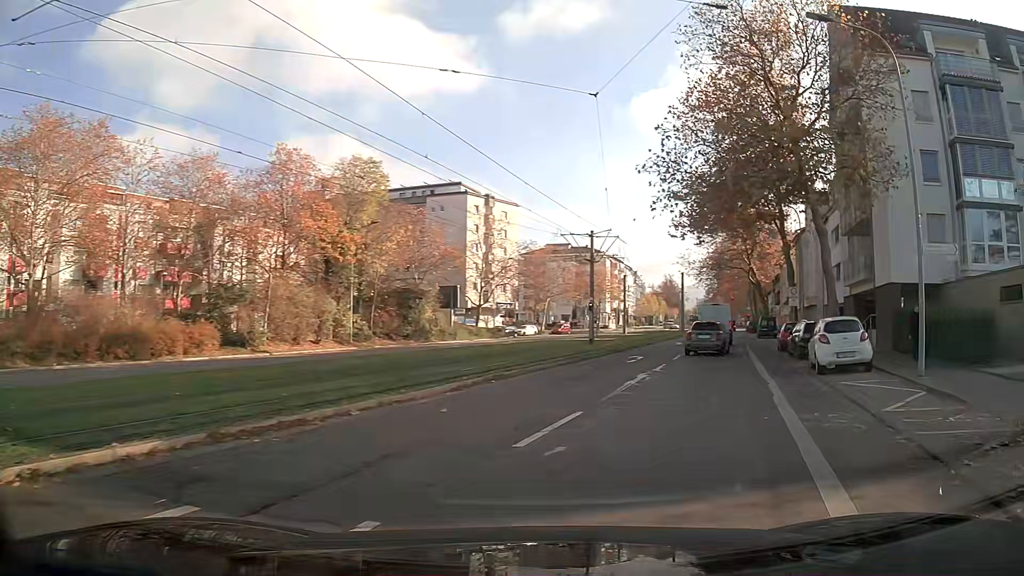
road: tertiary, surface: asphalt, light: Day
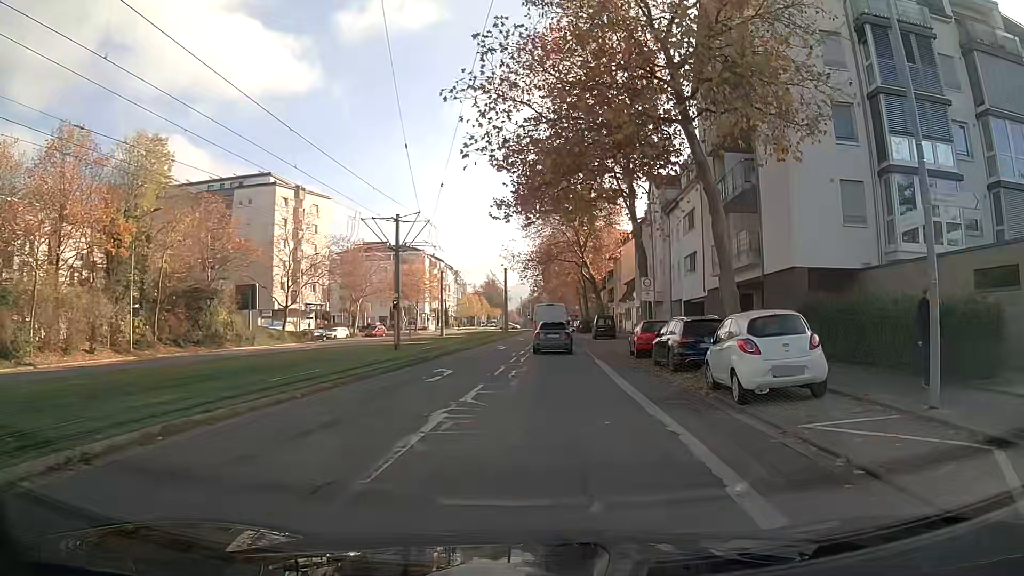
(+0.9, +7.4) m; +11°
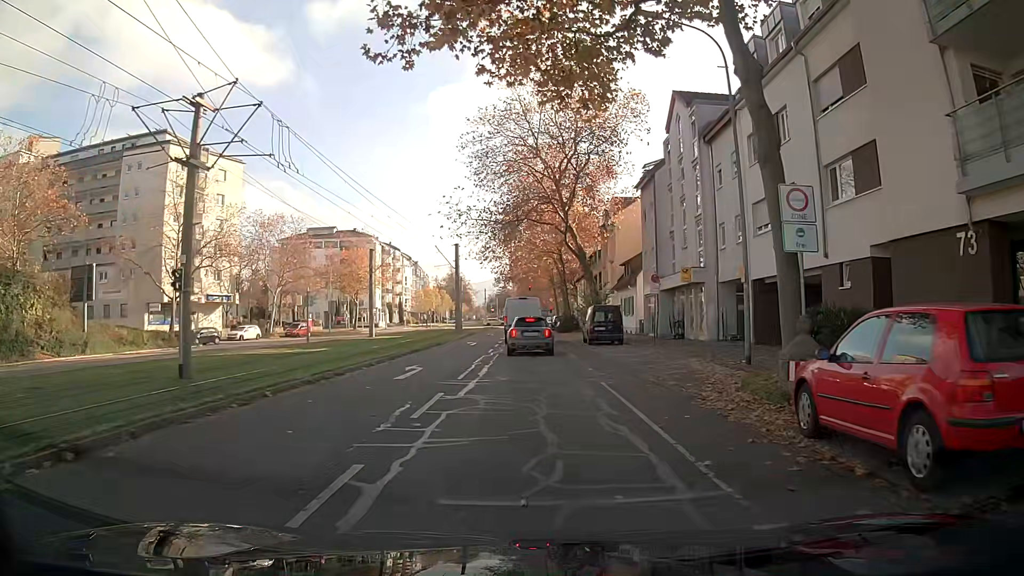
(+0.5, +20.6) m; +2°
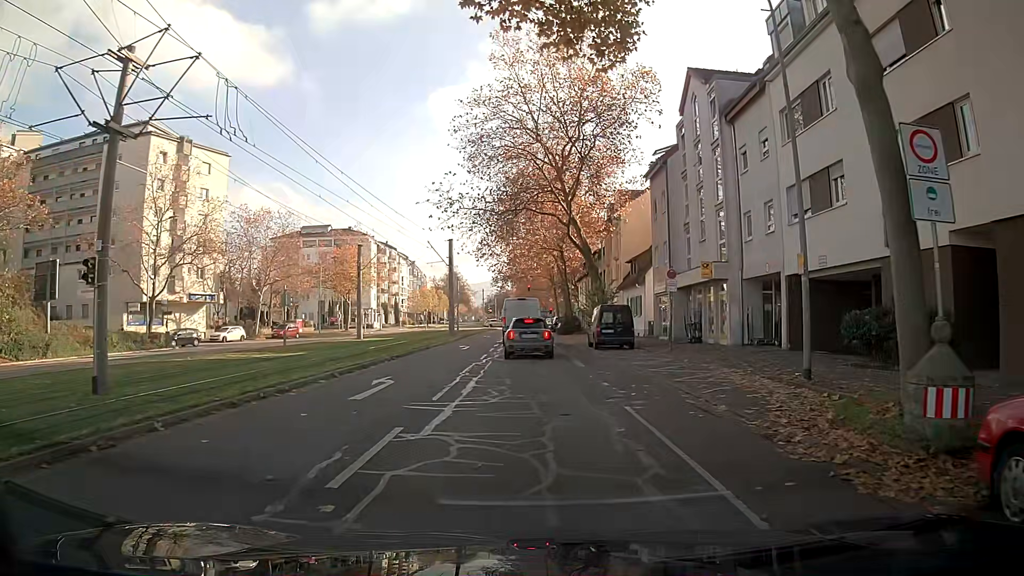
(0.0, +3.8) m; 0°
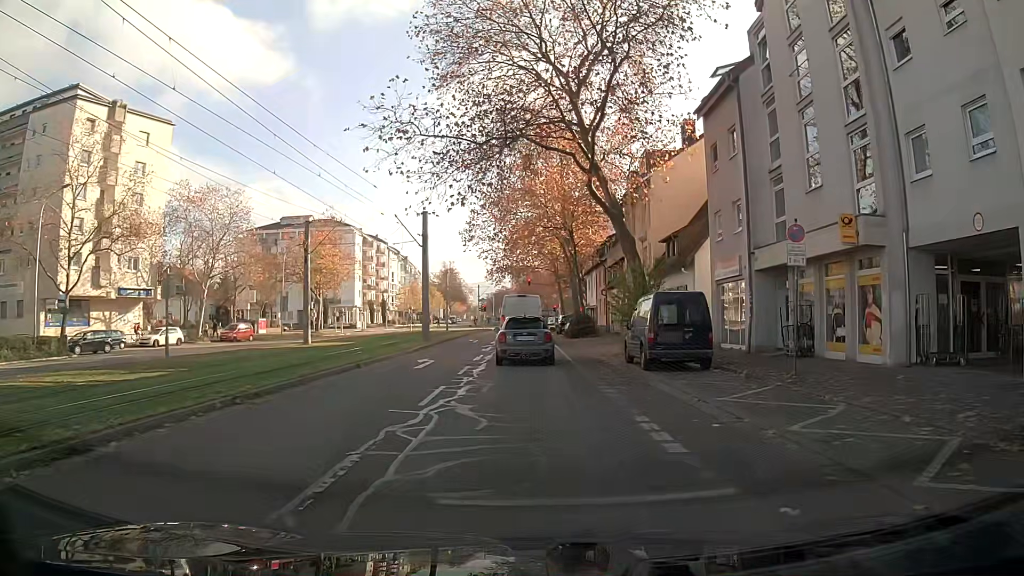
(0.0, +12.8) m; -1°
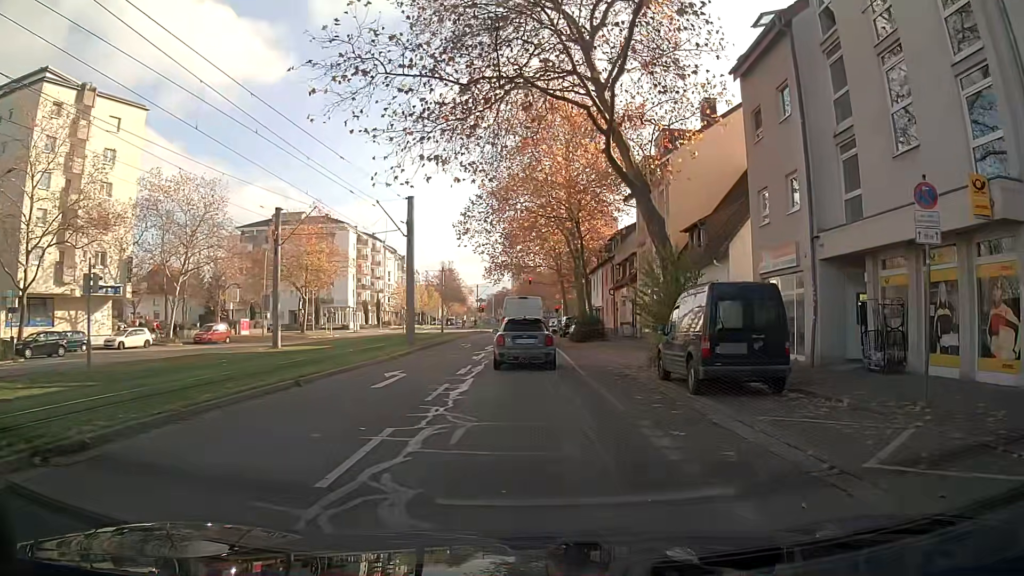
(0.0, +5.2) m; +1°
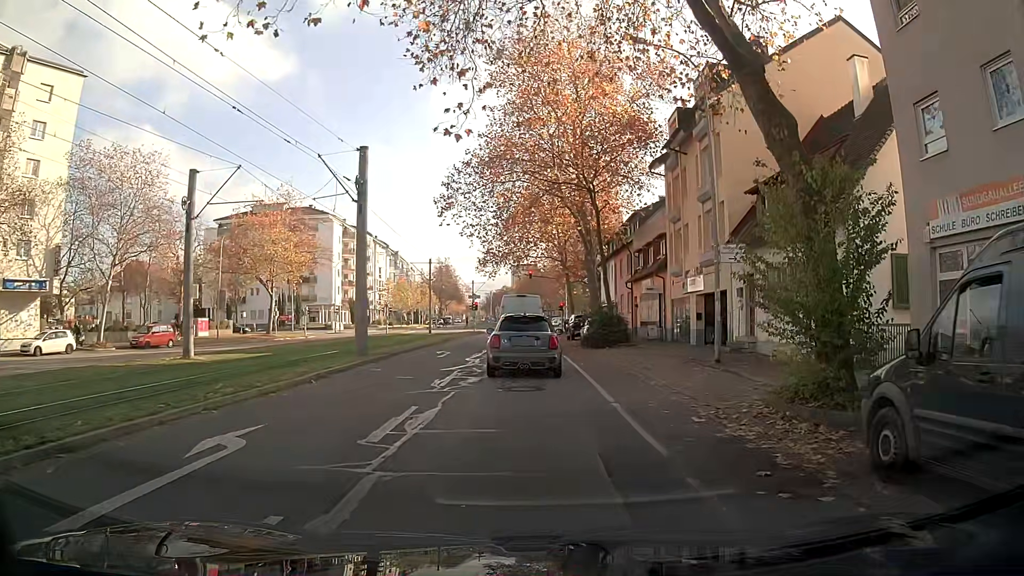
(0.0, +9.9) m; 0°
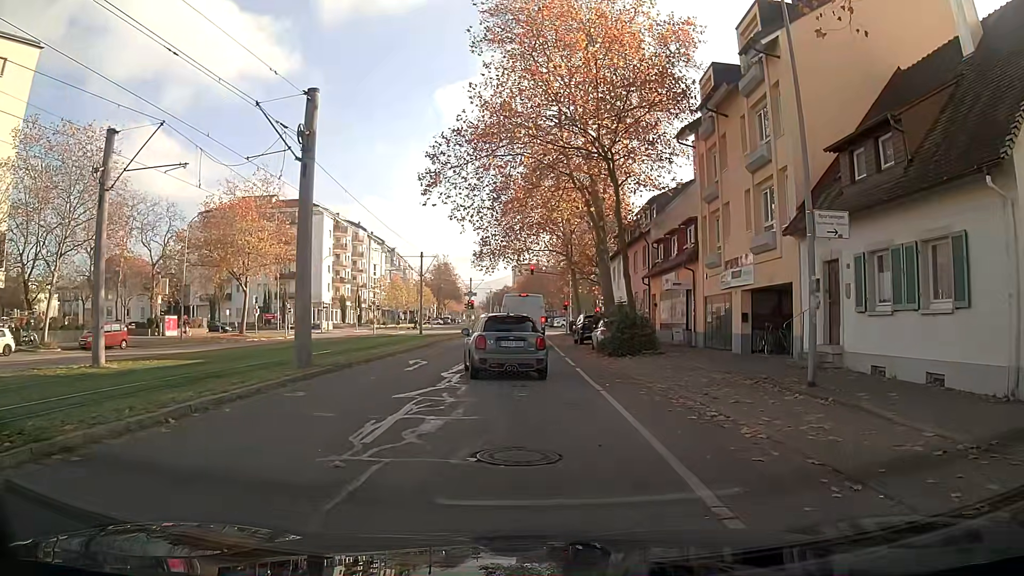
(0.0, +6.3) m; 0°
